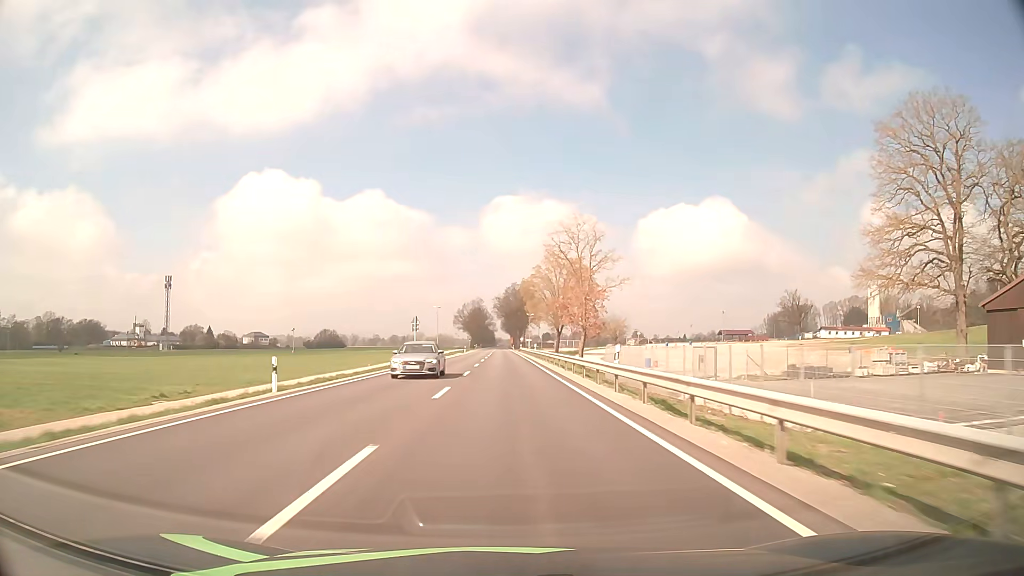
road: primary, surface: asphalt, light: Day
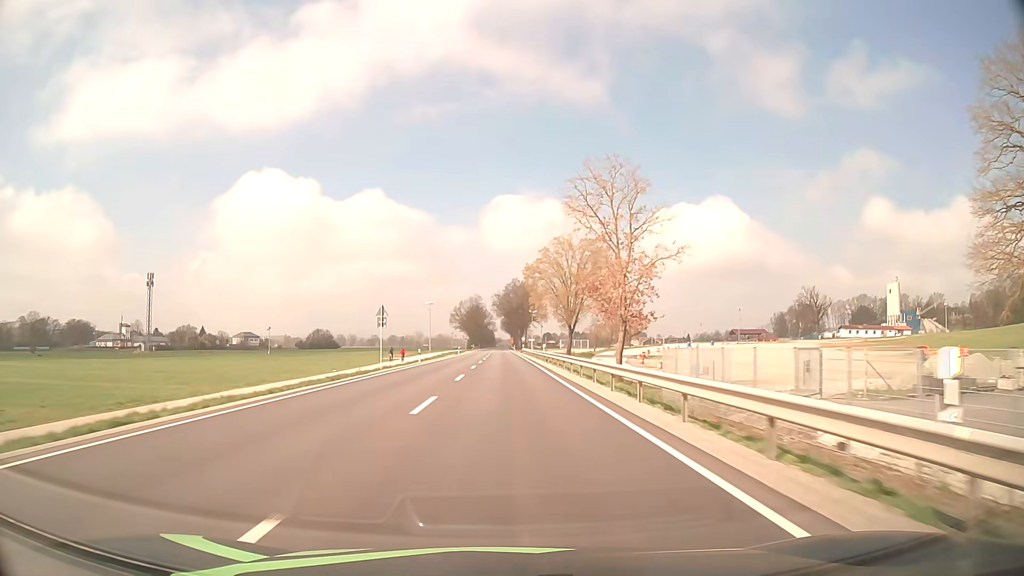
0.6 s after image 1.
(0.0, +15.8) m; 0°
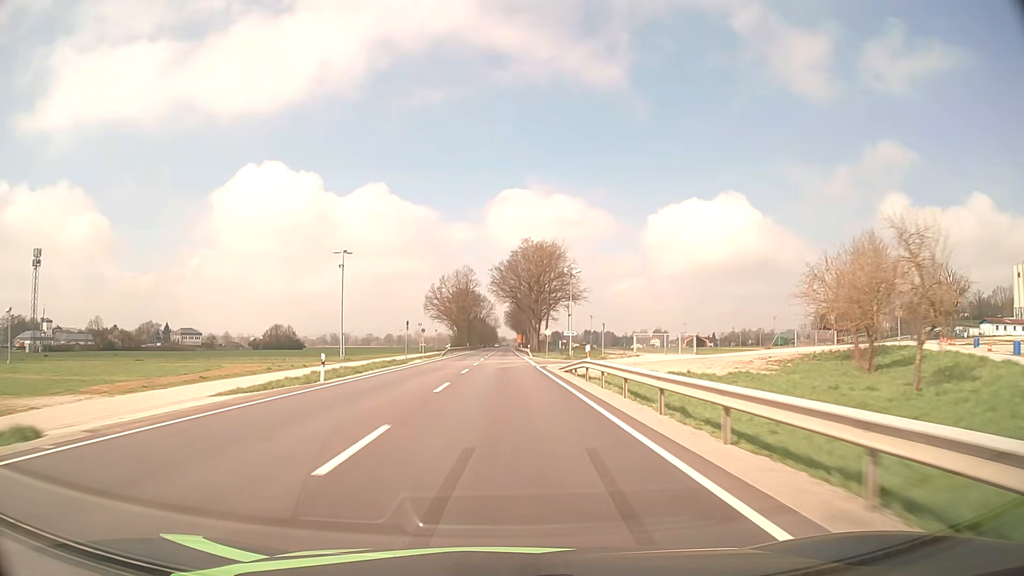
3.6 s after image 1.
(-0.2, +79.1) m; 0°
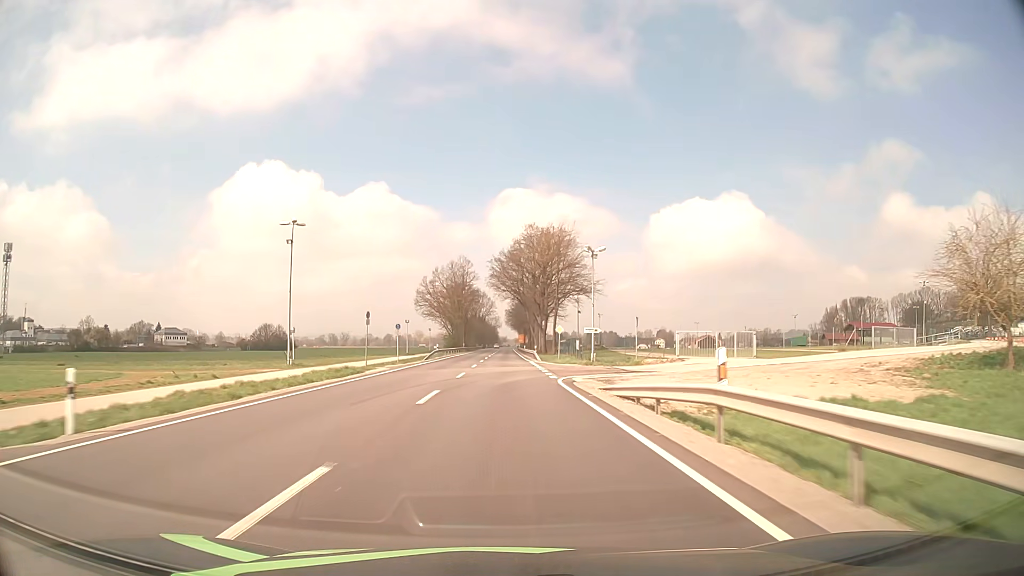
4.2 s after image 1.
(0.0, +15.8) m; 0°
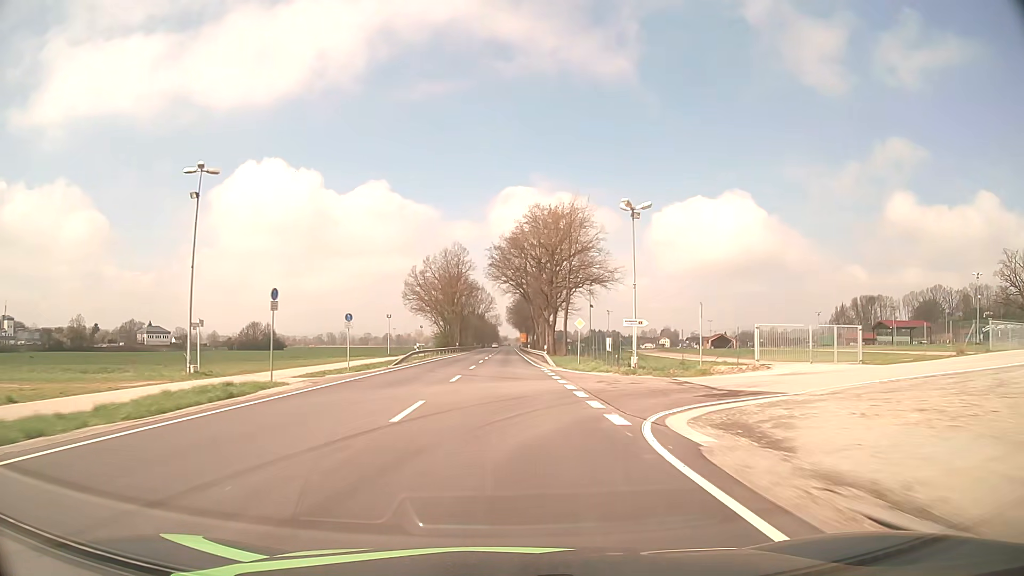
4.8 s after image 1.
(0.0, +15.8) m; 0°
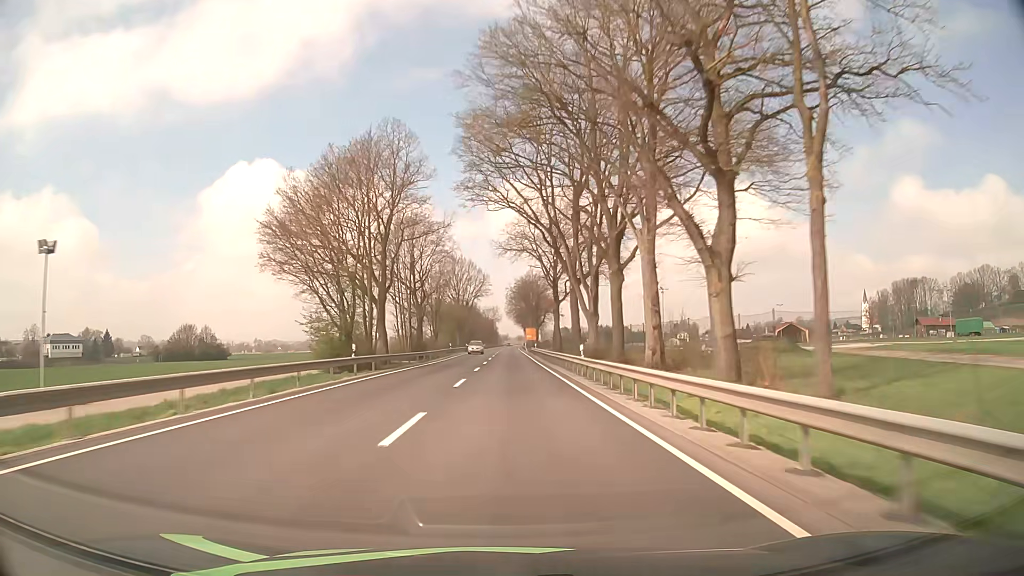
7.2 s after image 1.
(-0.2, +63.3) m; 0°
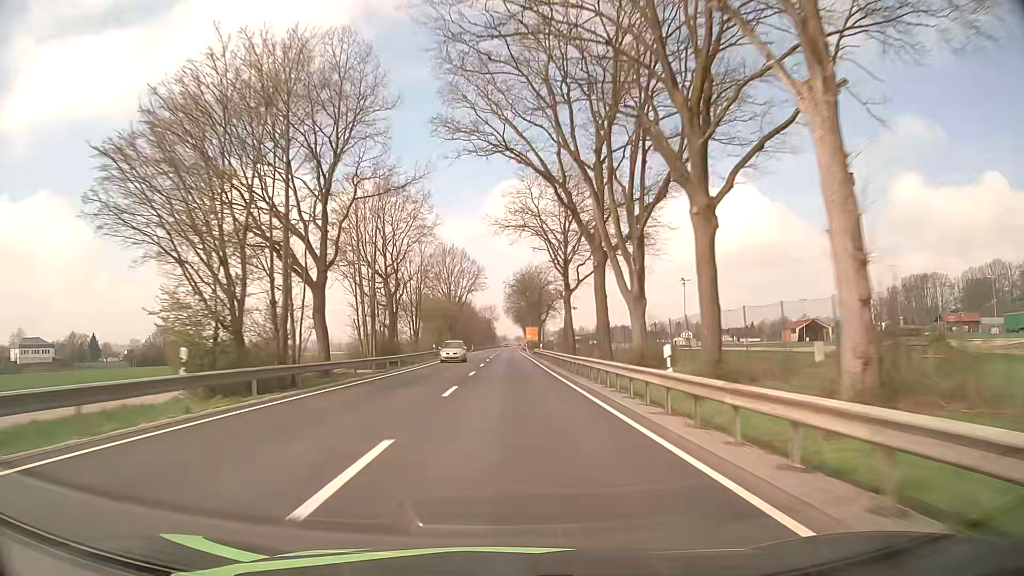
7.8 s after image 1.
(0.0, +15.9) m; 0°
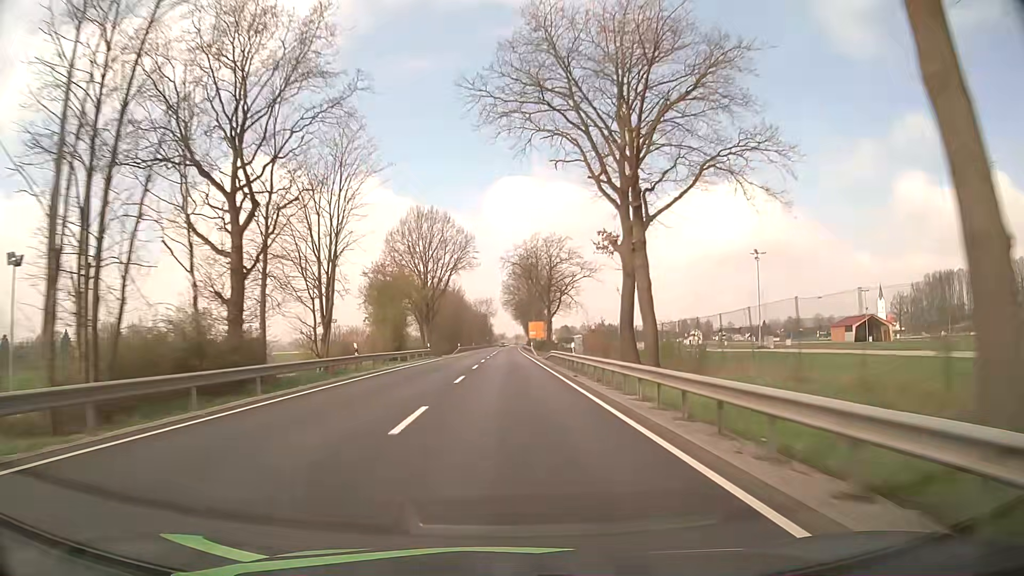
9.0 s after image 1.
(0.0, +31.7) m; 0°
(0, +10) (0, +20) (0, +30) (0, +40) (0, +50) (0, +60) (0, +70) (0, +80) (0, +90) (0, +100) m
